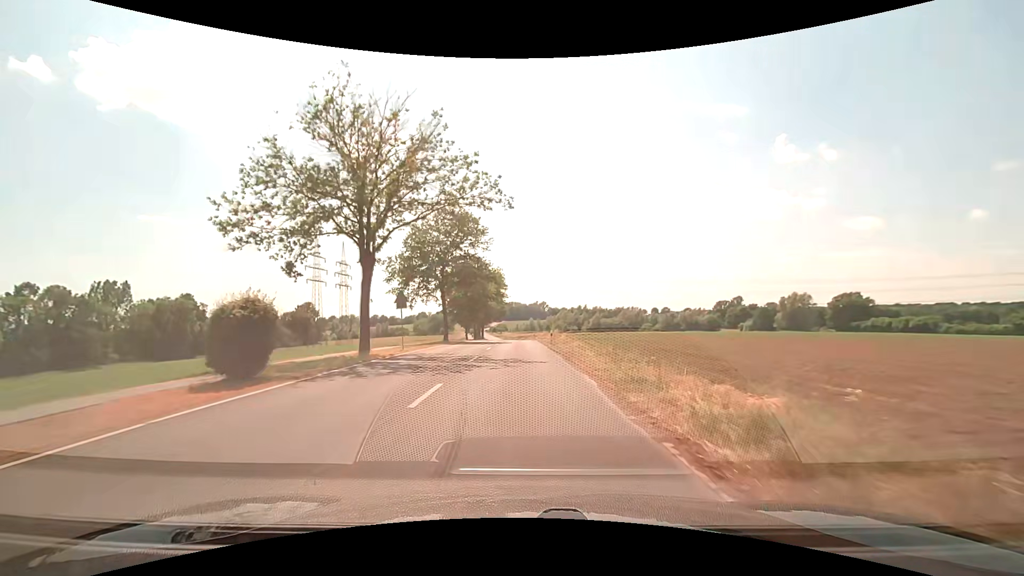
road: unclassified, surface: asphalt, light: Day
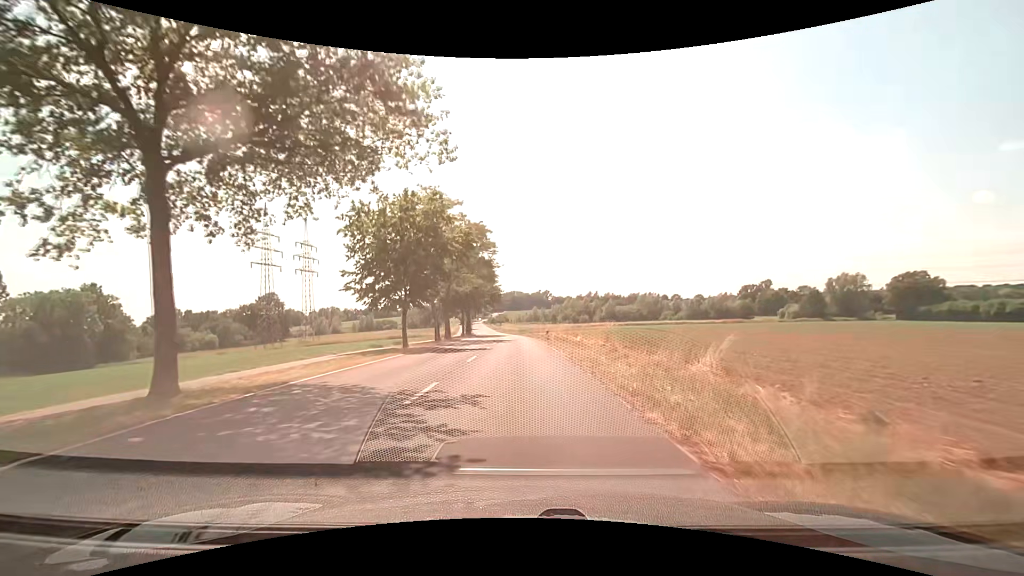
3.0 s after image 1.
(+0.1, +37.7) m; 0°
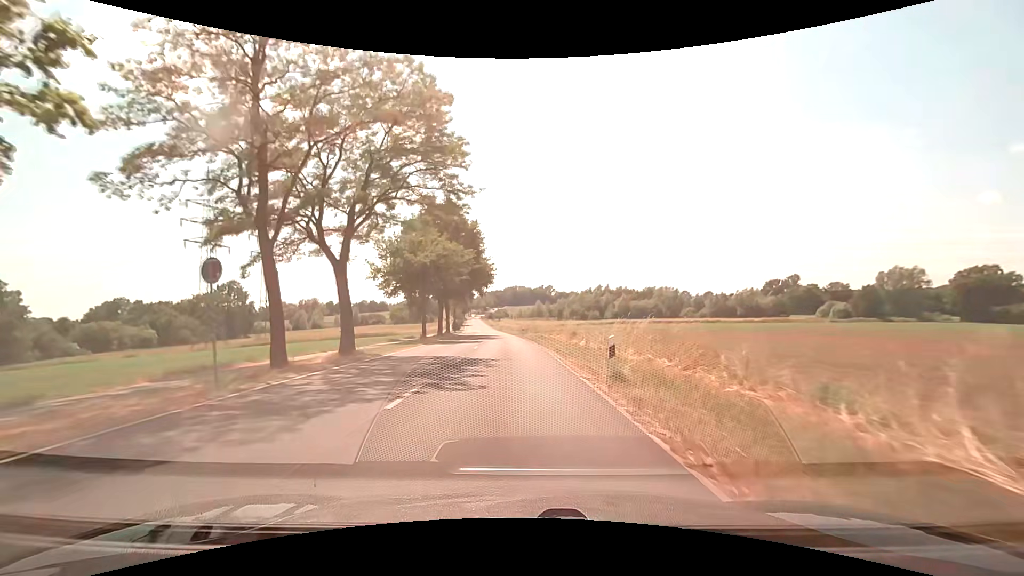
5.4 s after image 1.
(-0.1, +28.9) m; 0°
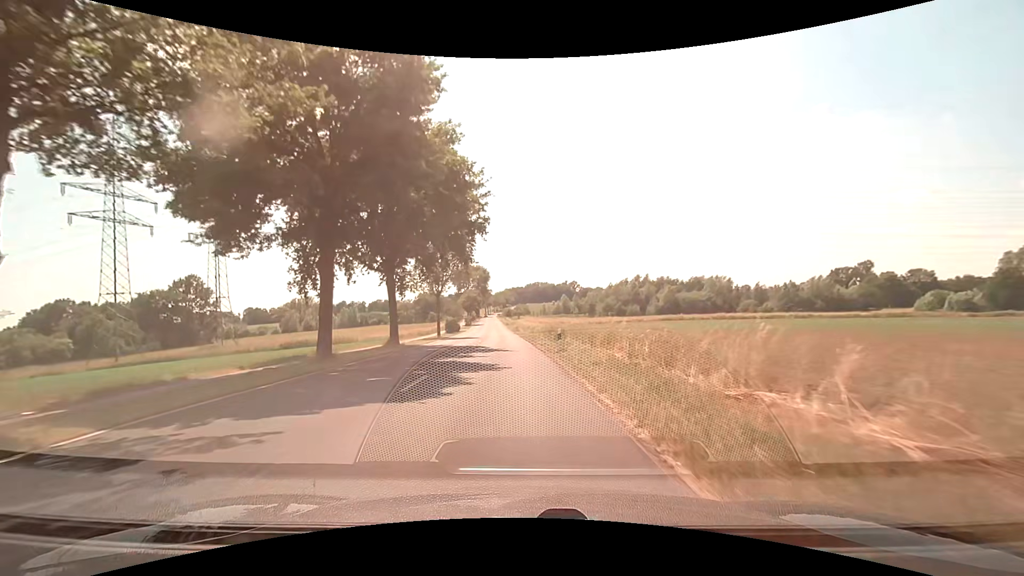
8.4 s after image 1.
(-0.4, +36.0) m; -2°
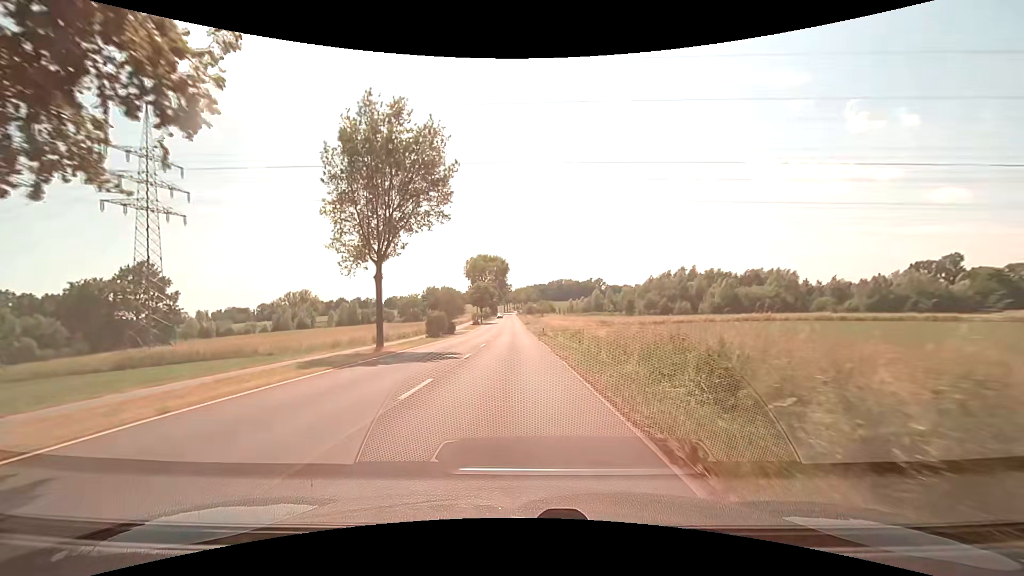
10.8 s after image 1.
(-0.9, +29.8) m; -3°
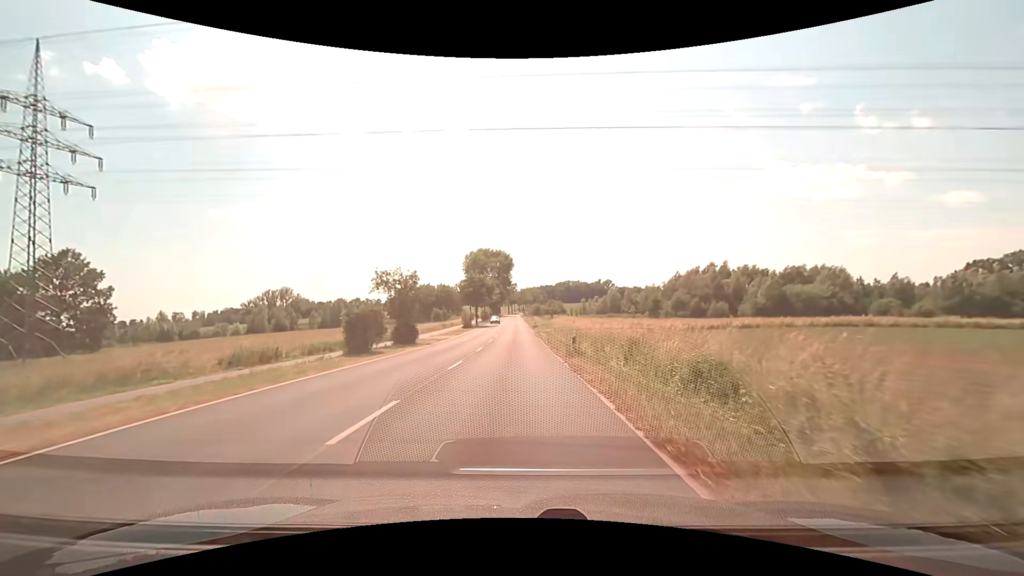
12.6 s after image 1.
(-0.1, +22.3) m; -1°
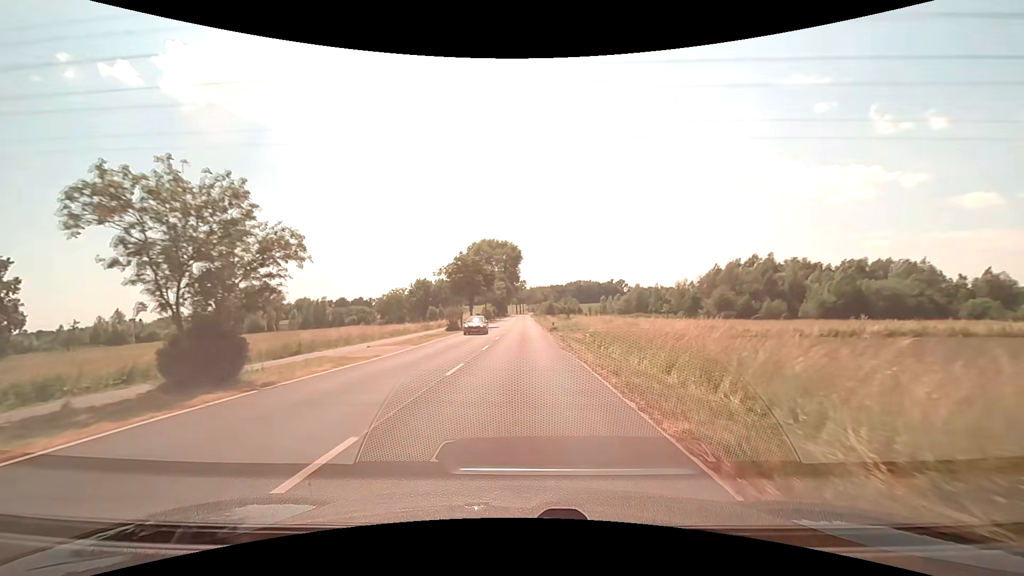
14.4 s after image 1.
(-0.3, +22.0) m; -1°
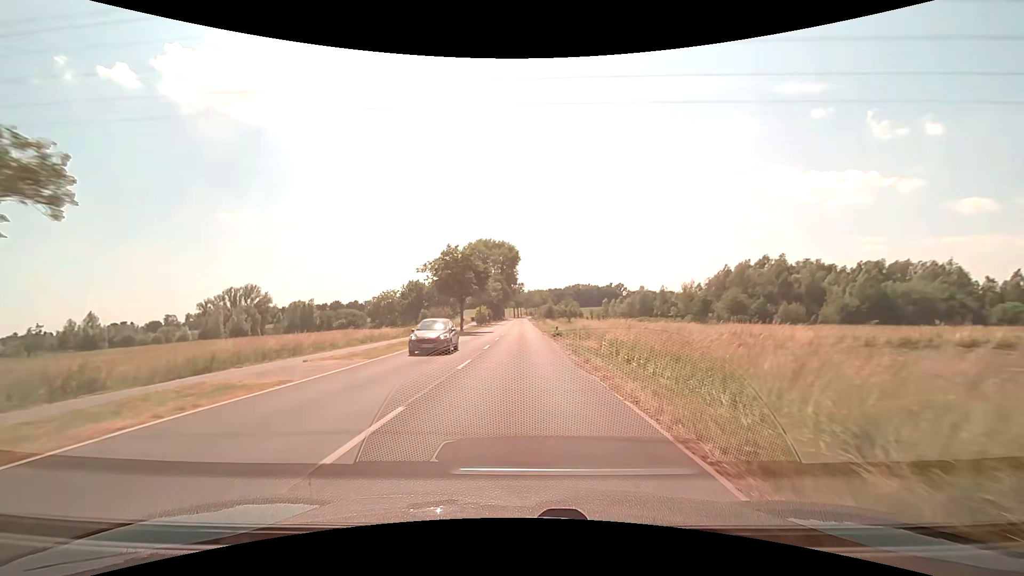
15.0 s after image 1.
(0.0, +7.4) m; 0°
(0, +10) (0, +20) (0, +30) (0, +40) (0, +50) (0, +60) (0, +70) (0, +80) (0, +90) (0, +100) m
